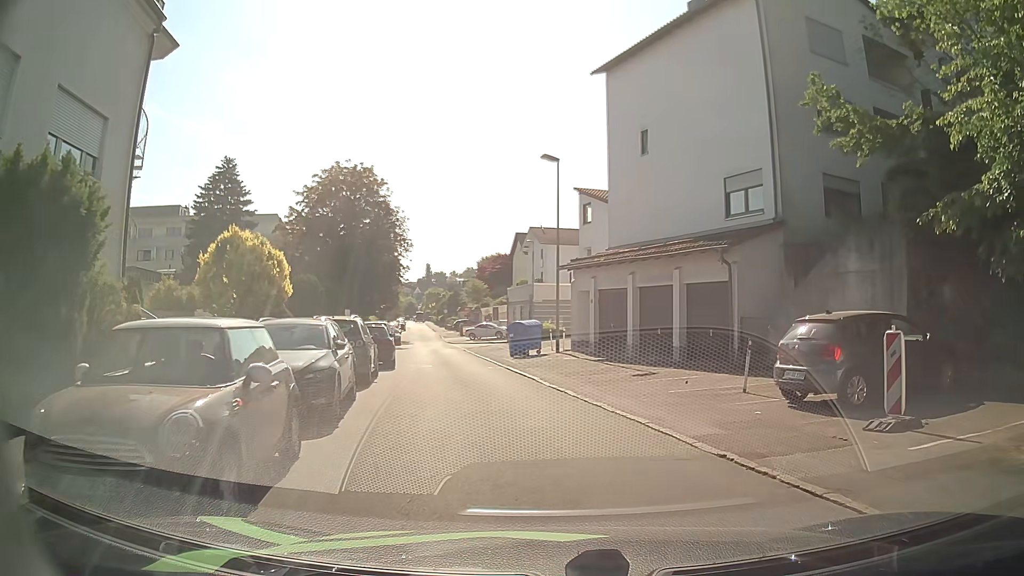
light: Day
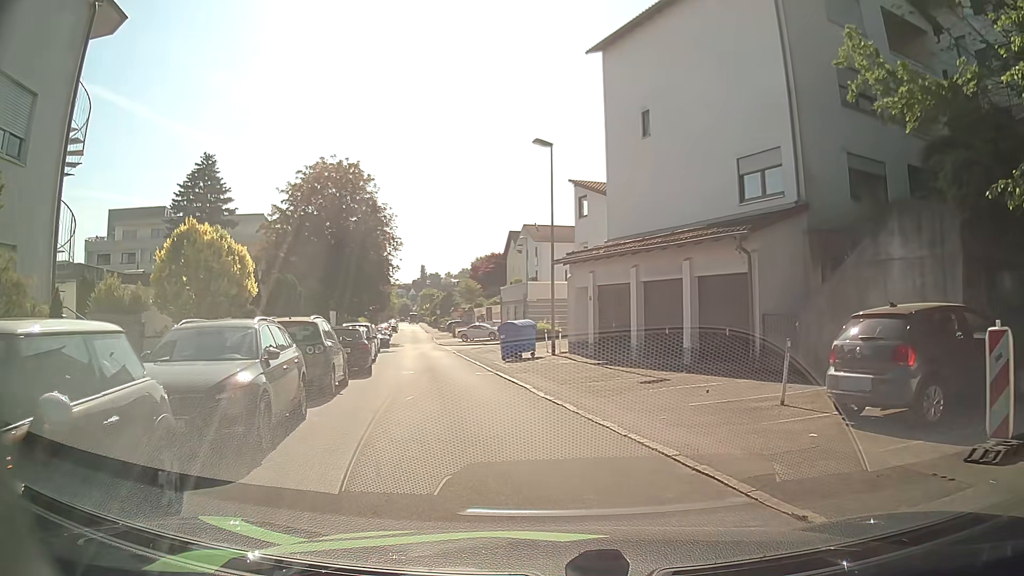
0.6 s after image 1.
(-0.1, +2.4) m; -2°
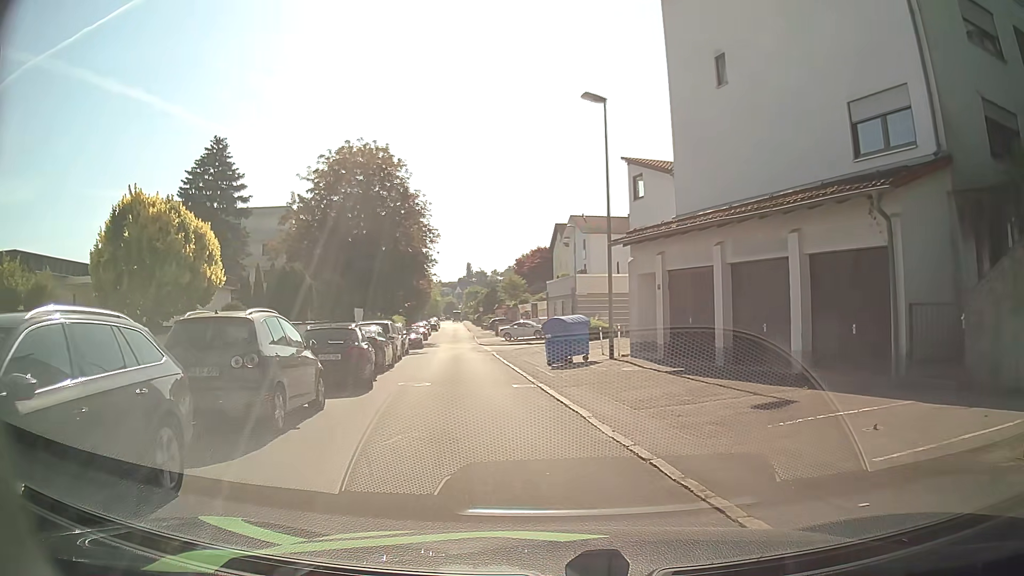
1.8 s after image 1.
(-0.2, +5.1) m; -6°
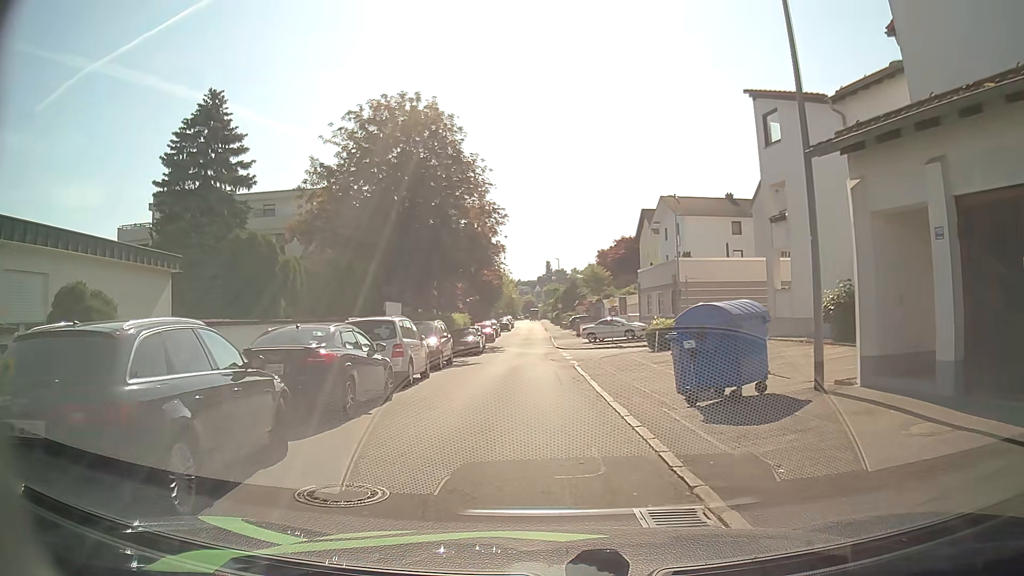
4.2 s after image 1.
(-0.3, +10.9) m; -5°
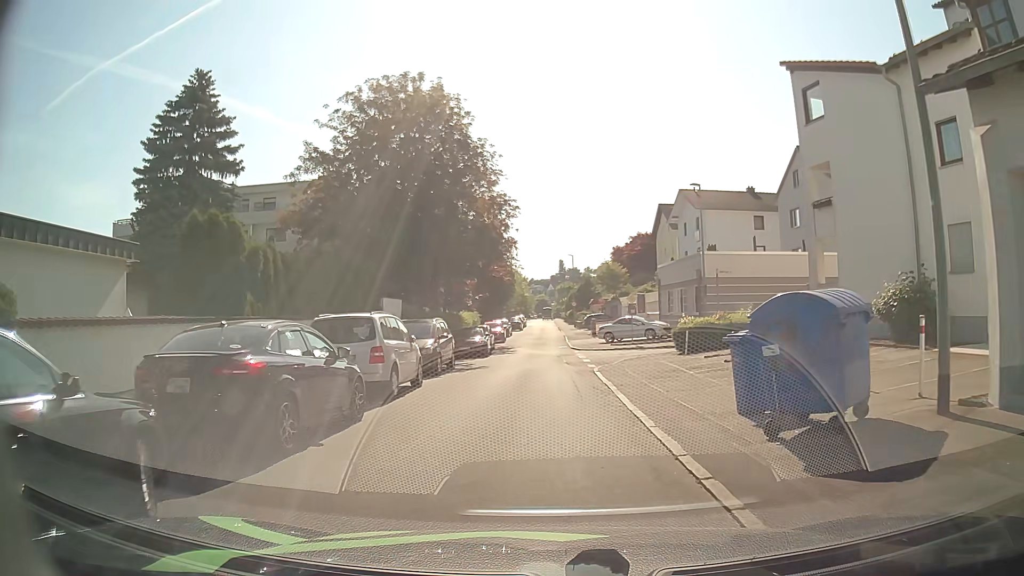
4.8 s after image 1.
(0.0, +3.1) m; -2°
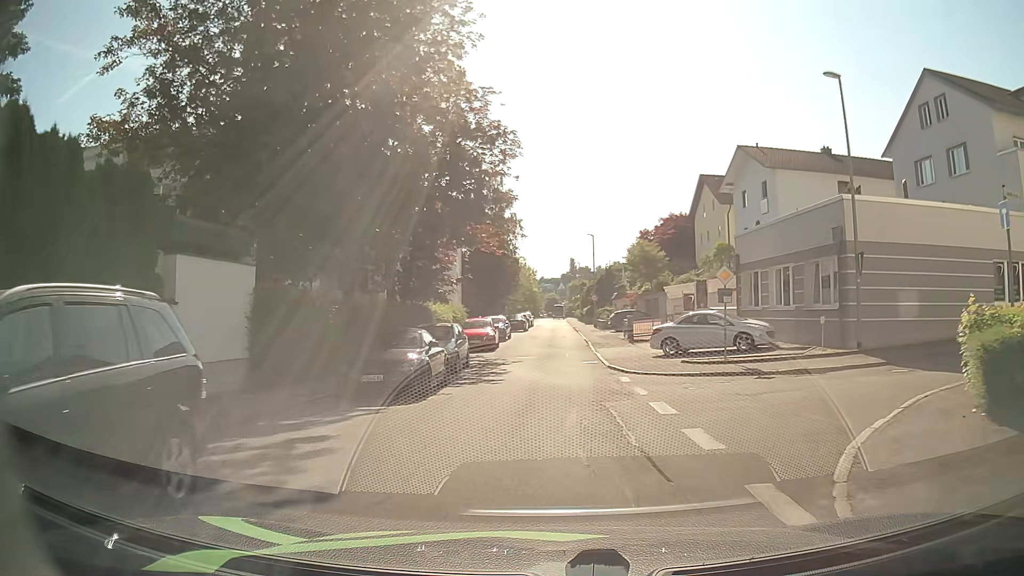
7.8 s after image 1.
(+0.2, +17.4) m; +1°
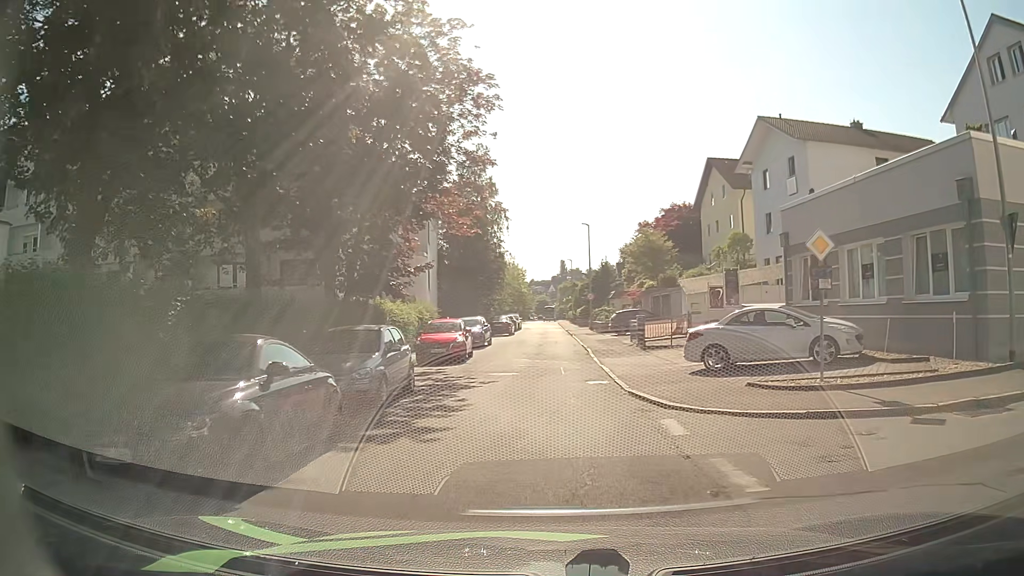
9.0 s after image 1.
(0.0, +7.7) m; +1°
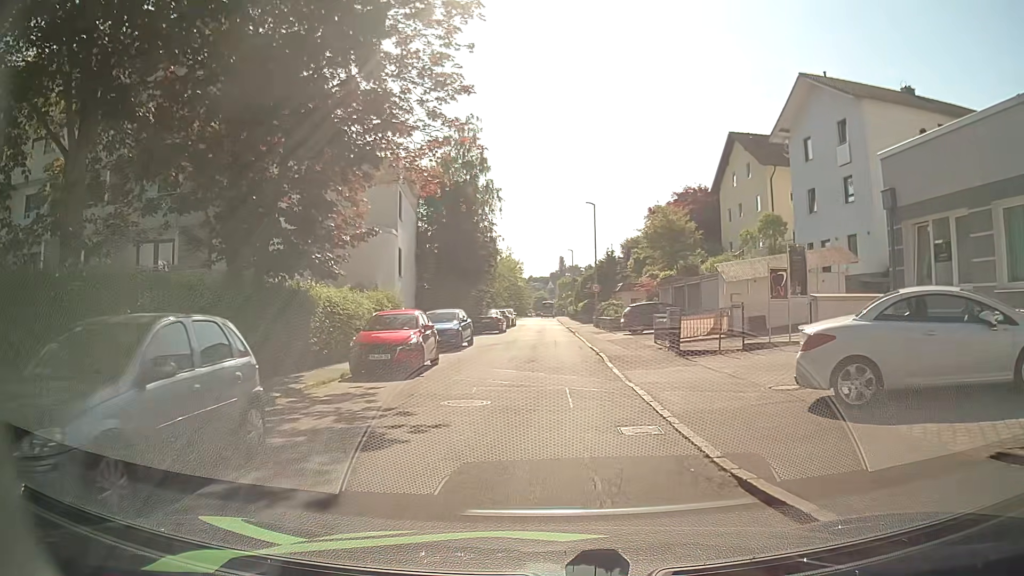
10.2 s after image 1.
(0.0, +7.7) m; -1°
(0, +10) (0, +20) (0, +30) (0, +40) (0, +50) (0, +60) (0, +70) (0, +80) (-1, +90) (-2, +100) m
